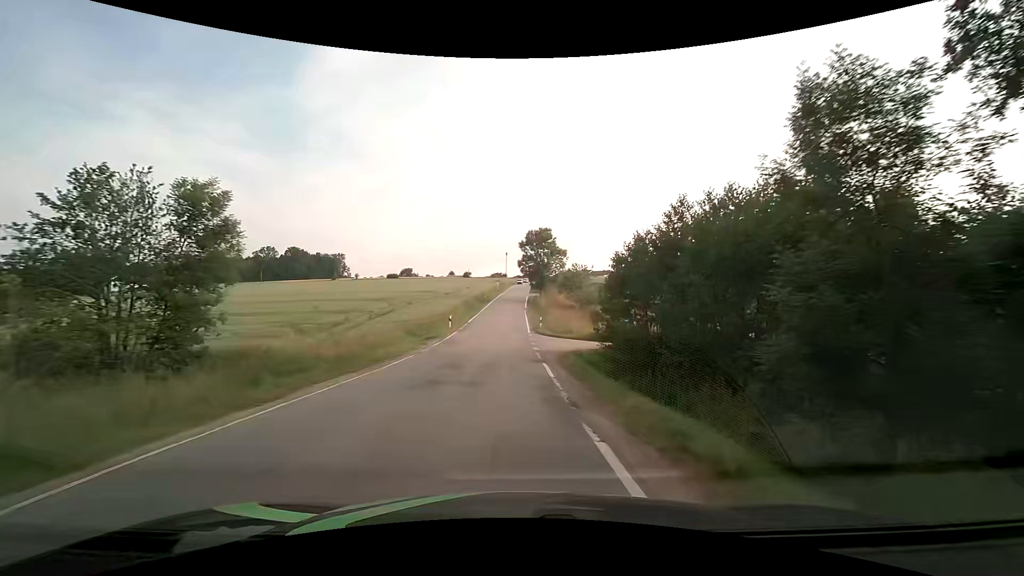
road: secondary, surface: asphalt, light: Day
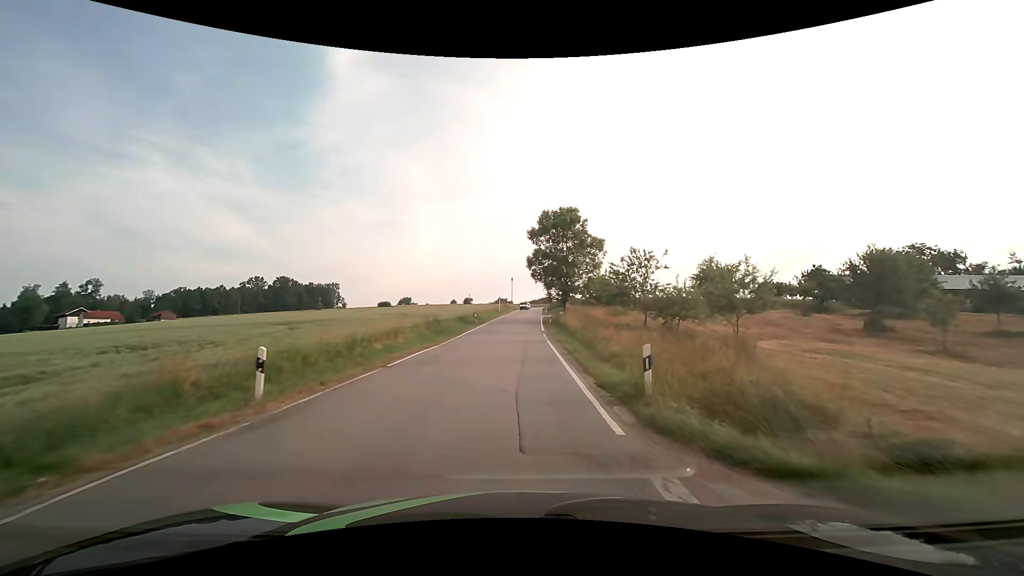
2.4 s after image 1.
(-0.3, +30.0) m; -1°
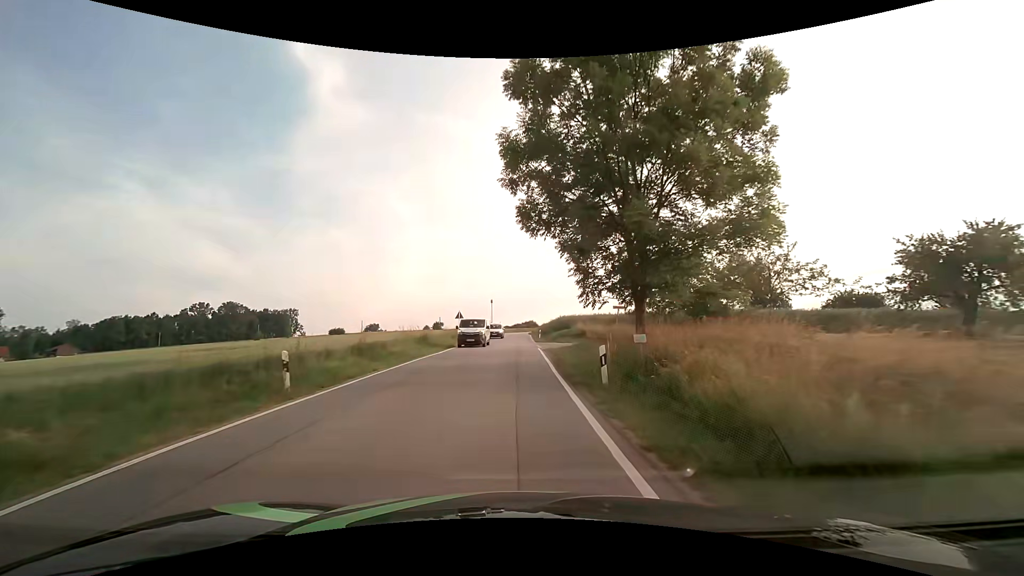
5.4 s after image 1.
(+0.8, +37.0) m; +3°
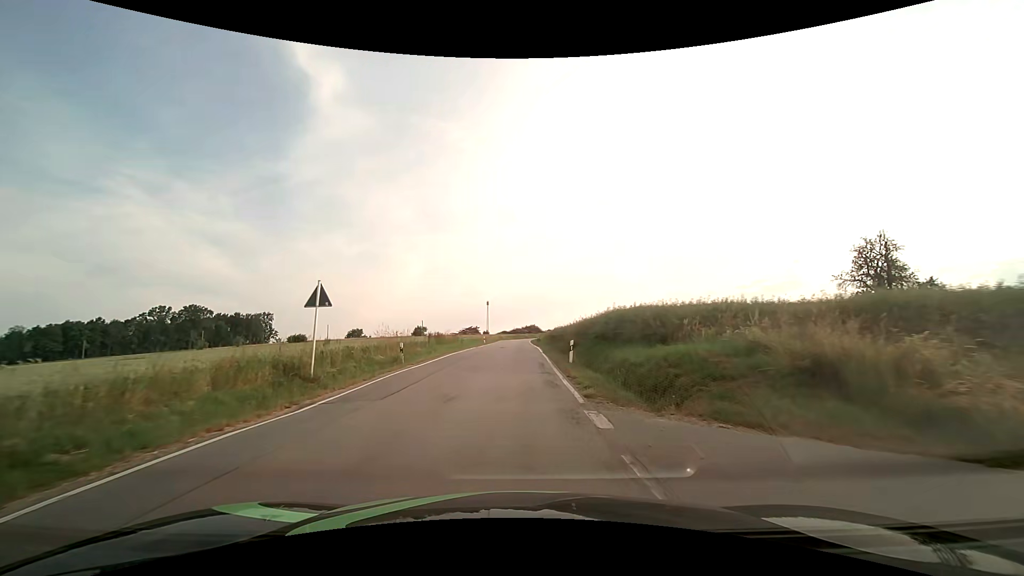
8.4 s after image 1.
(-0.1, +34.4) m; -1°
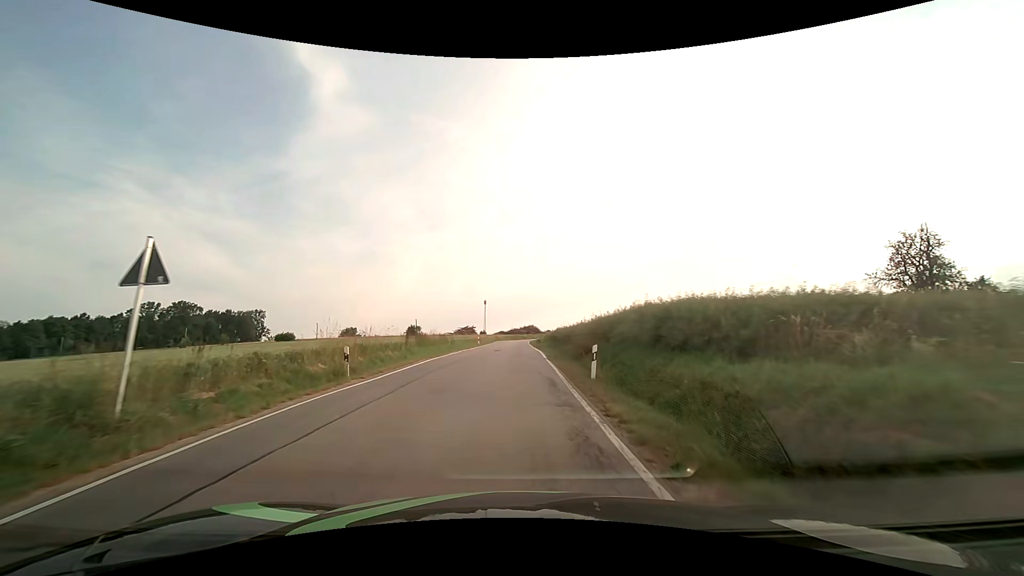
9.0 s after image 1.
(0.0, +6.9) m; 0°
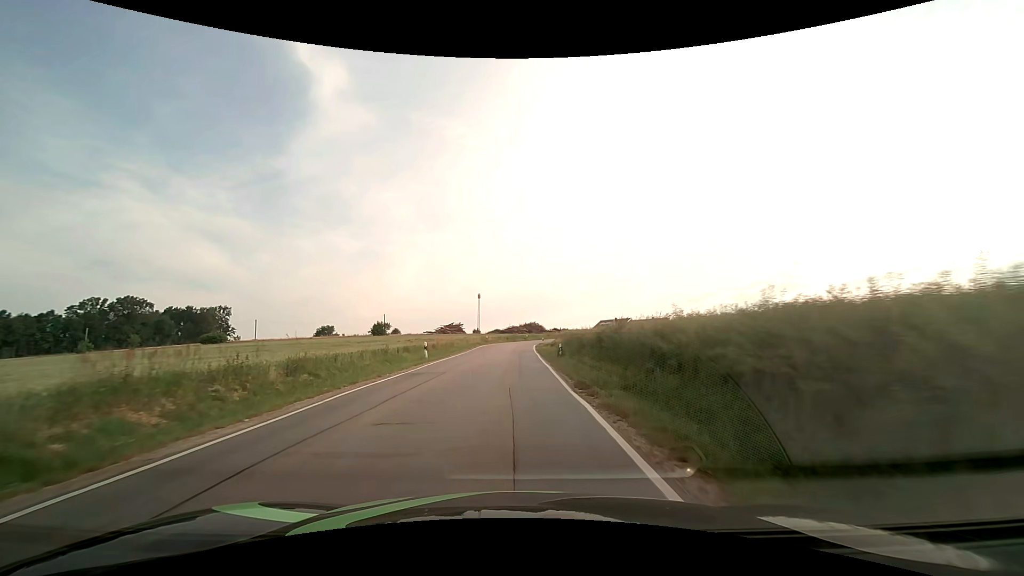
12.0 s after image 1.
(+0.2, +35.7) m; 0°
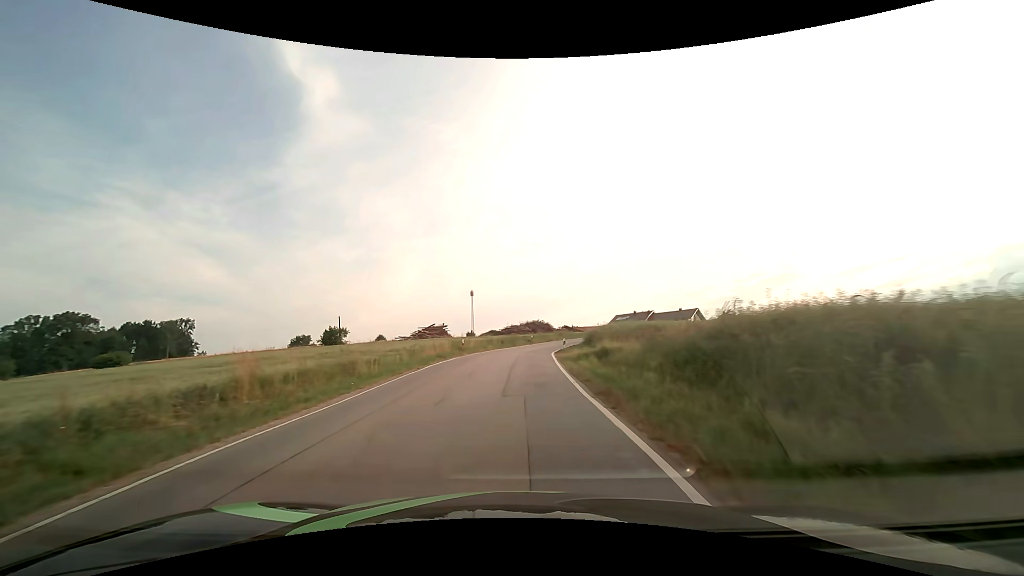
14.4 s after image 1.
(+0.2, +29.8) m; -1°
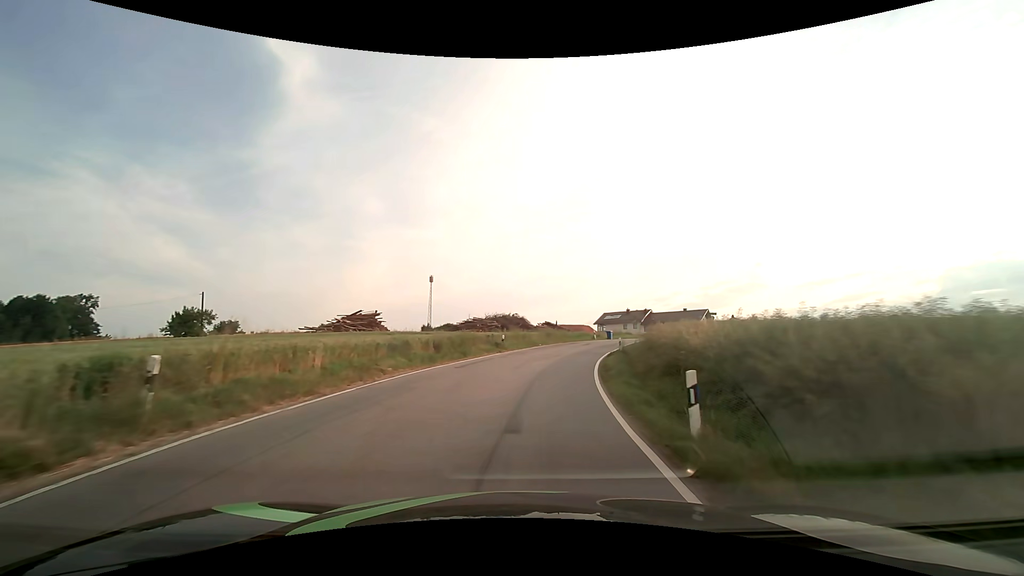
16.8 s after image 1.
(+1.0, +30.0) m; +5°
(0, +10) (+1, +20) (+4, +30) (+6, +39) (+10, +49) (+15, +57) (+20, +66) (+26, +74) (+31, +82) (+37, +90) m
